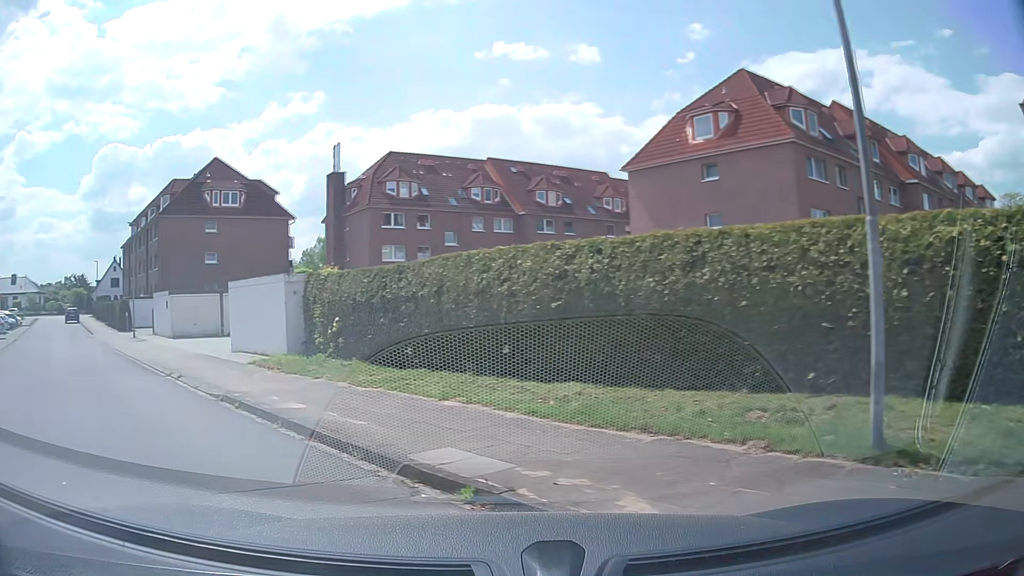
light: Day
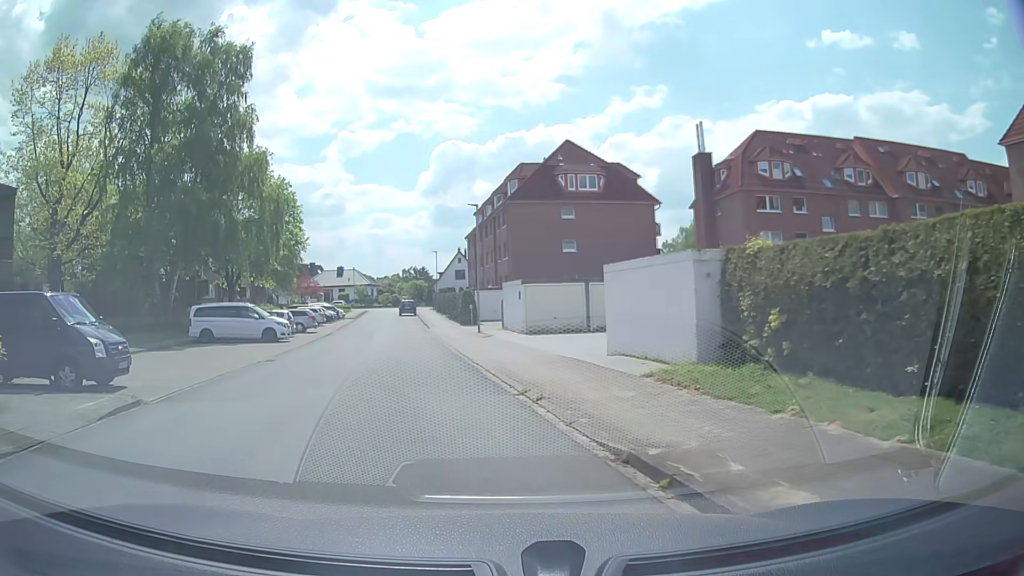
(-1.6, +4.9) m; -31°
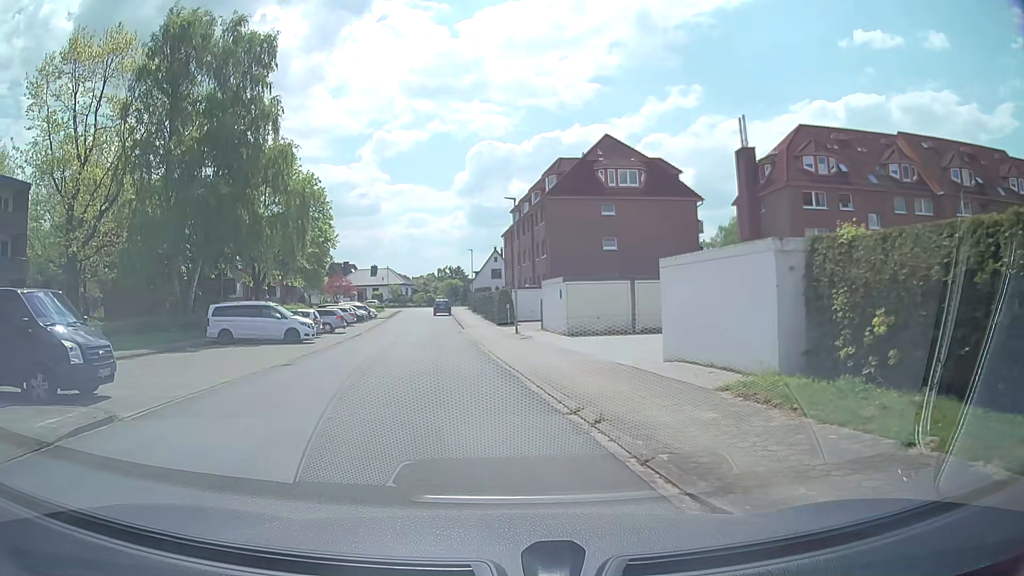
(-0.1, +2.1) m; -3°
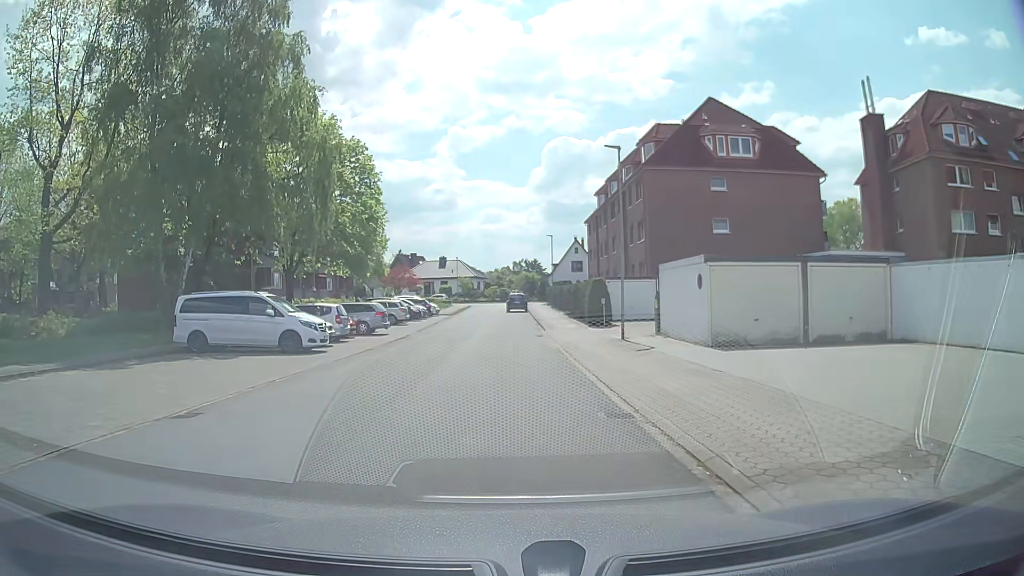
(-0.7, +10.4) m; -7°
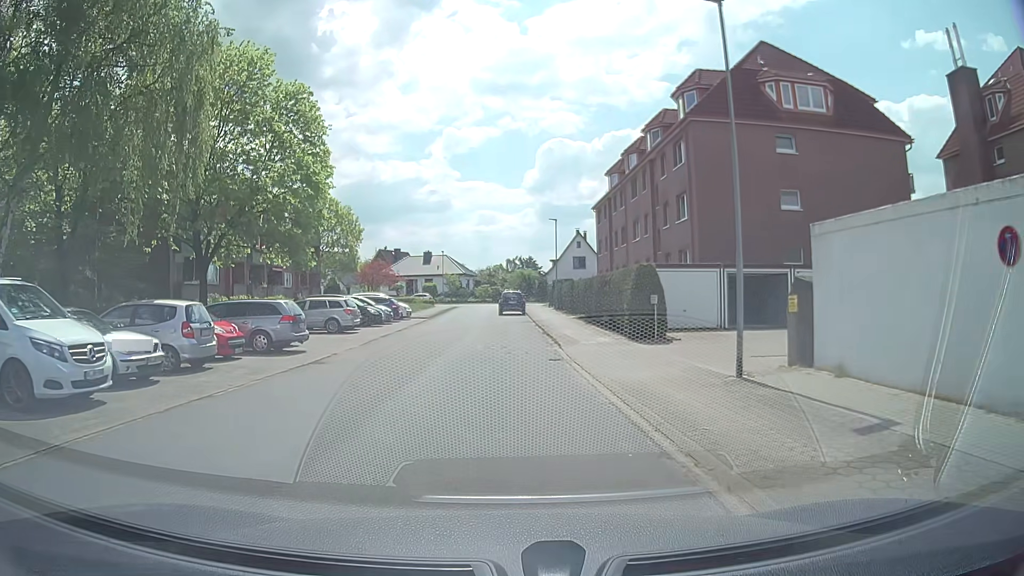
(+0.1, +12.5) m; +1°
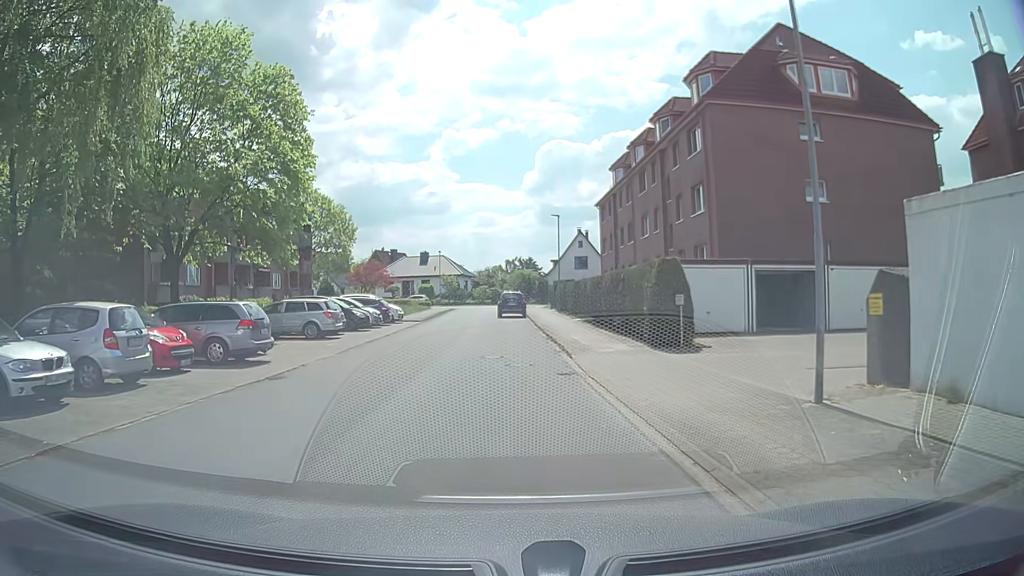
(0.0, +3.0) m; 0°
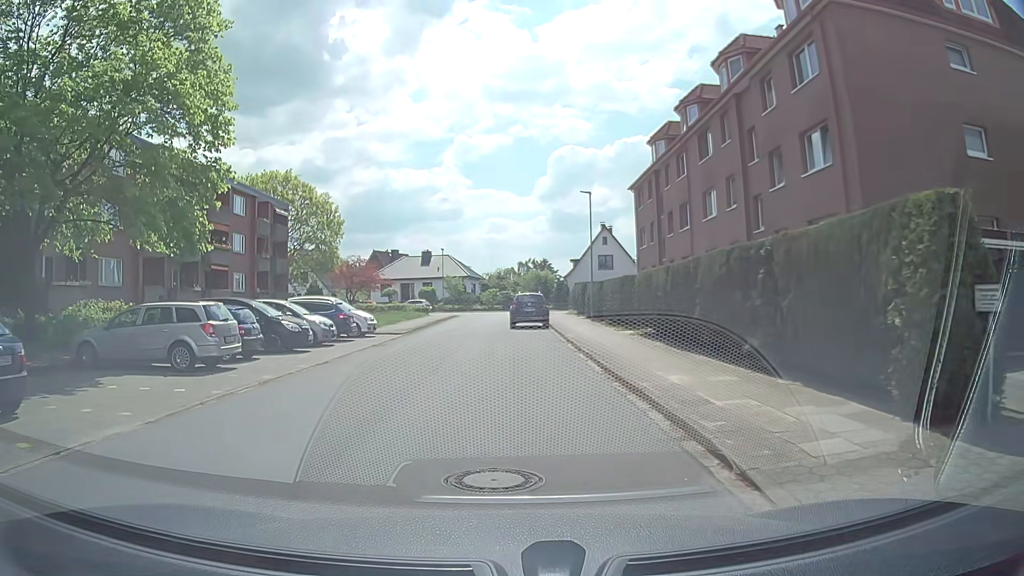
(-0.1, +11.4) m; -1°
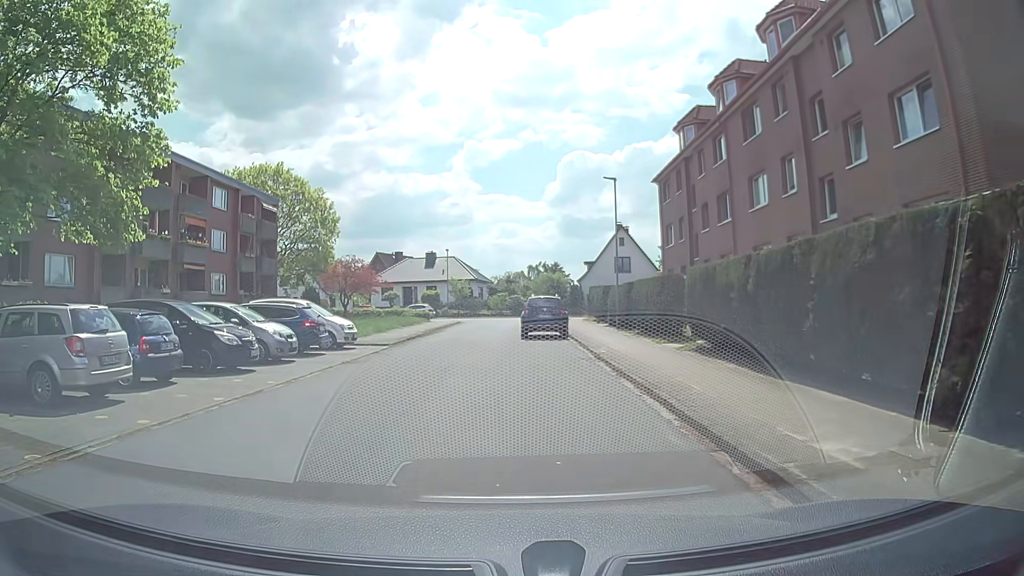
(-0.1, +5.2) m; -1°
